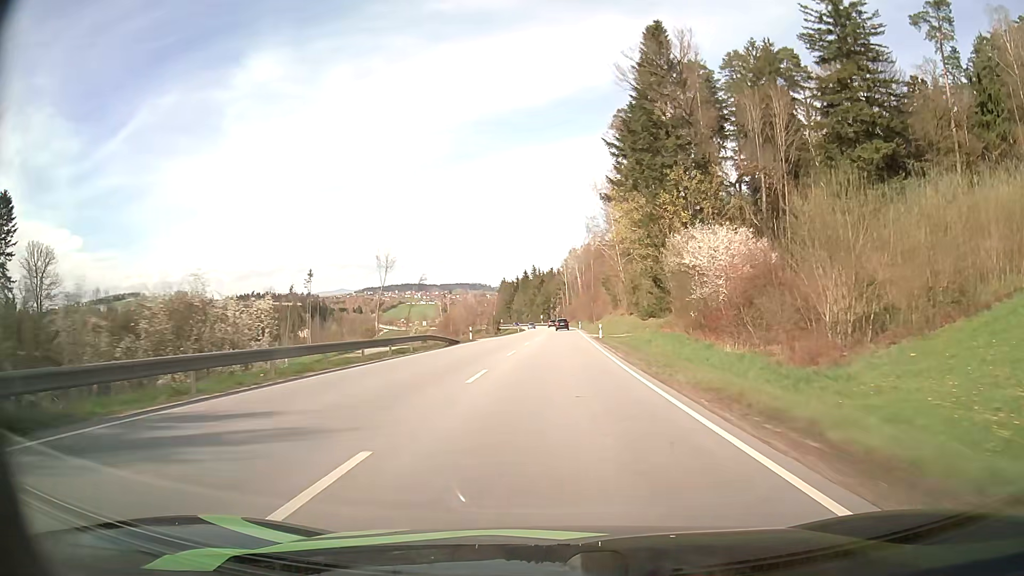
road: primary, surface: asphalt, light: Day
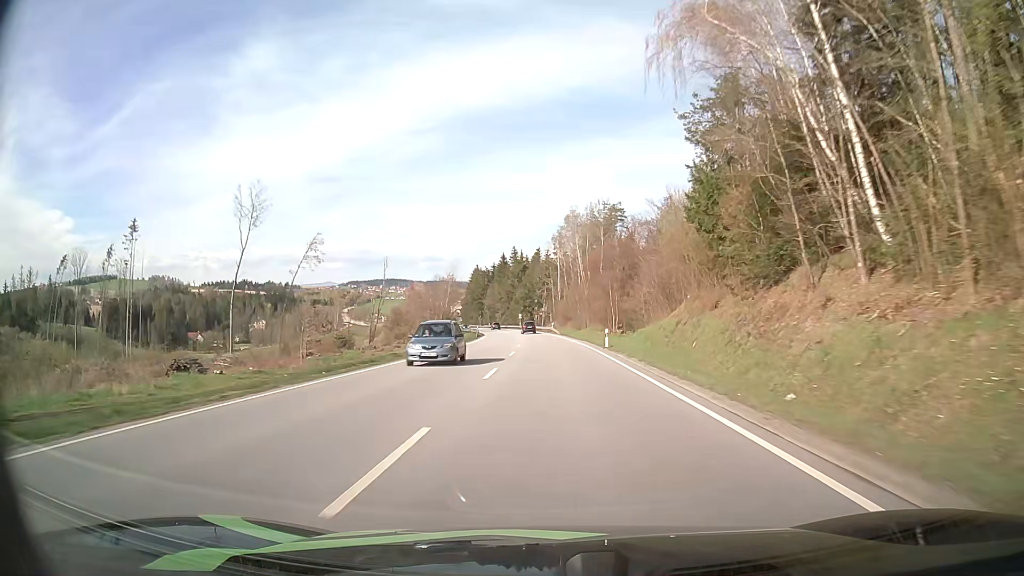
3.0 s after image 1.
(+1.0, +70.5) m; +1°
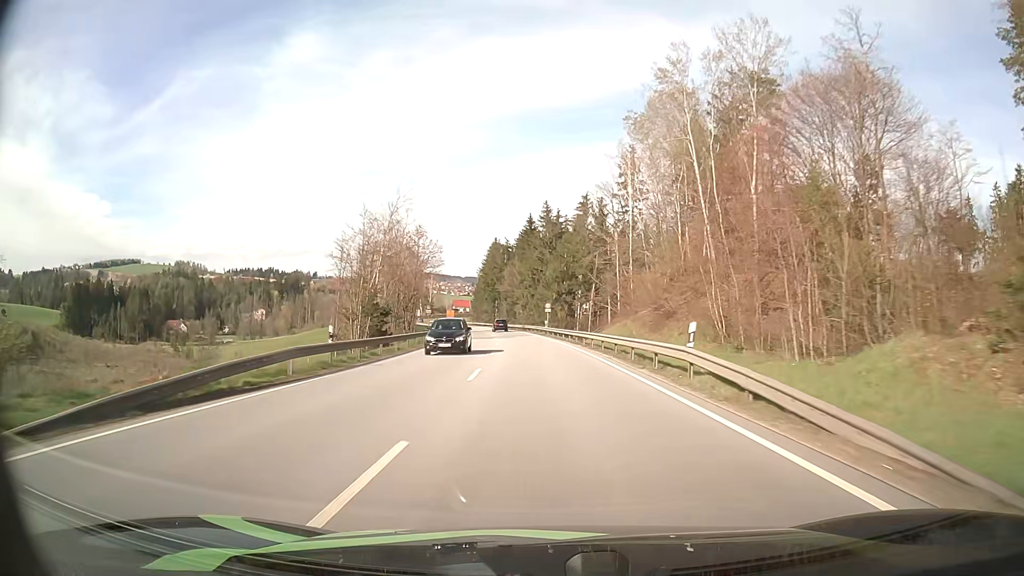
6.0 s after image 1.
(-1.4, +73.3) m; -3°
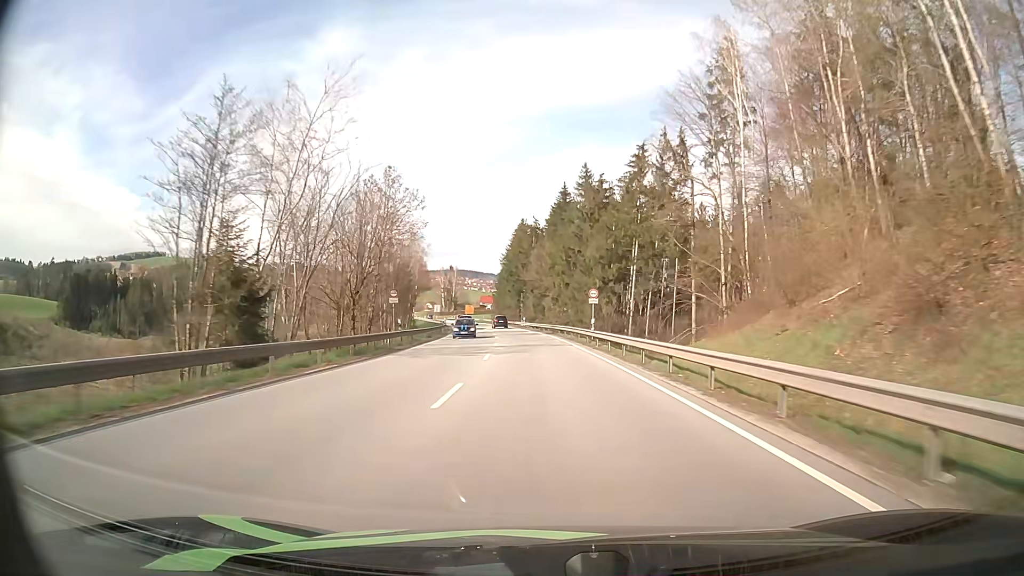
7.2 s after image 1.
(-0.8, +29.5) m; -3°
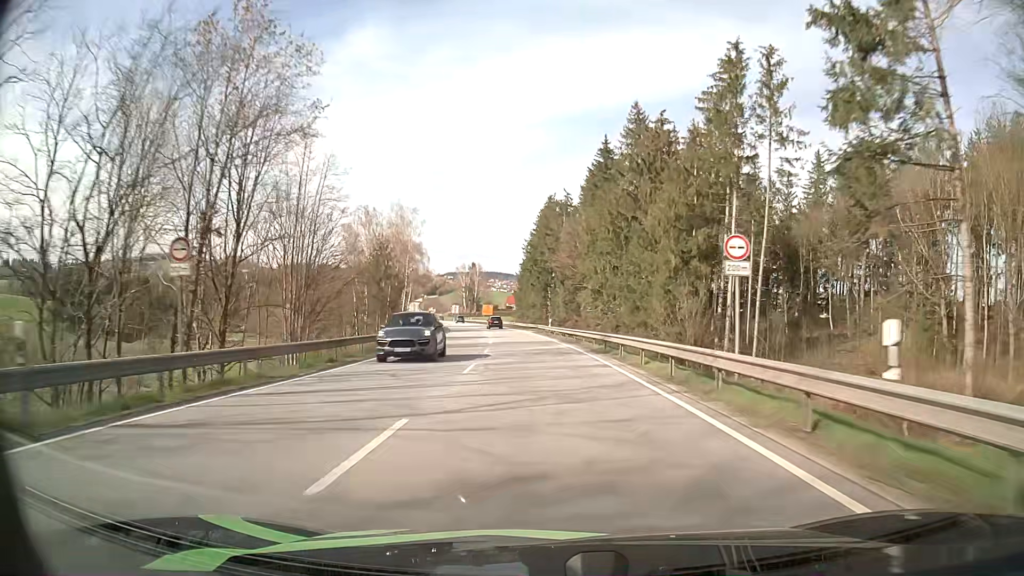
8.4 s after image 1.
(-0.5, +29.2) m; -3°
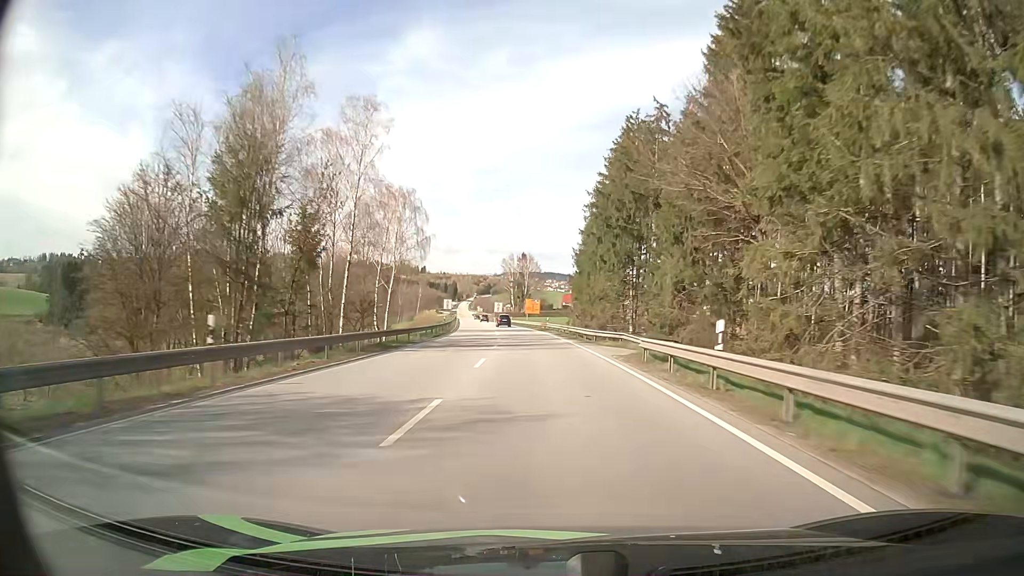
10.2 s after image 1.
(-1.8, +42.9) m; -5°
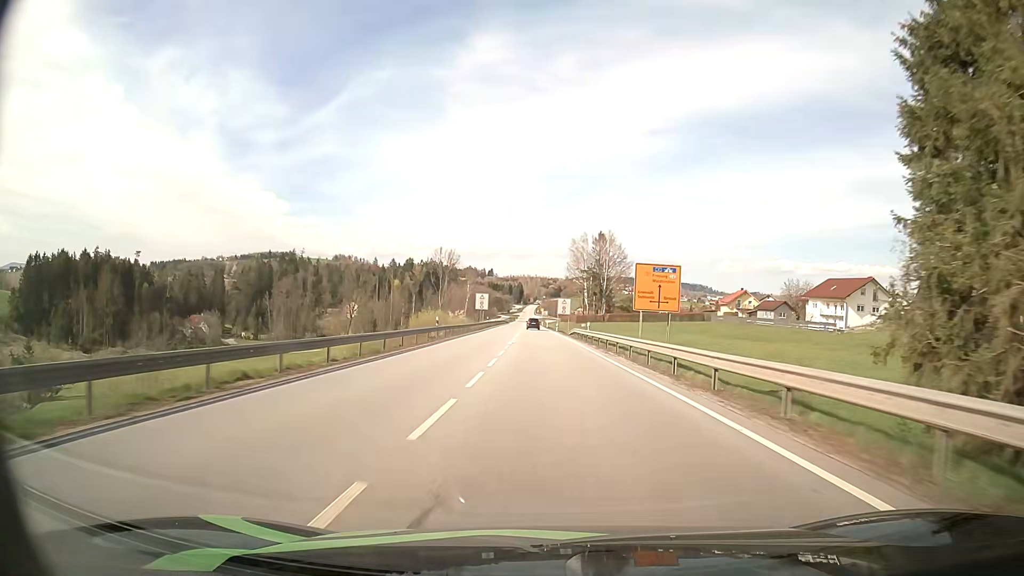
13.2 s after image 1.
(-4.2, +69.1) m; -6°
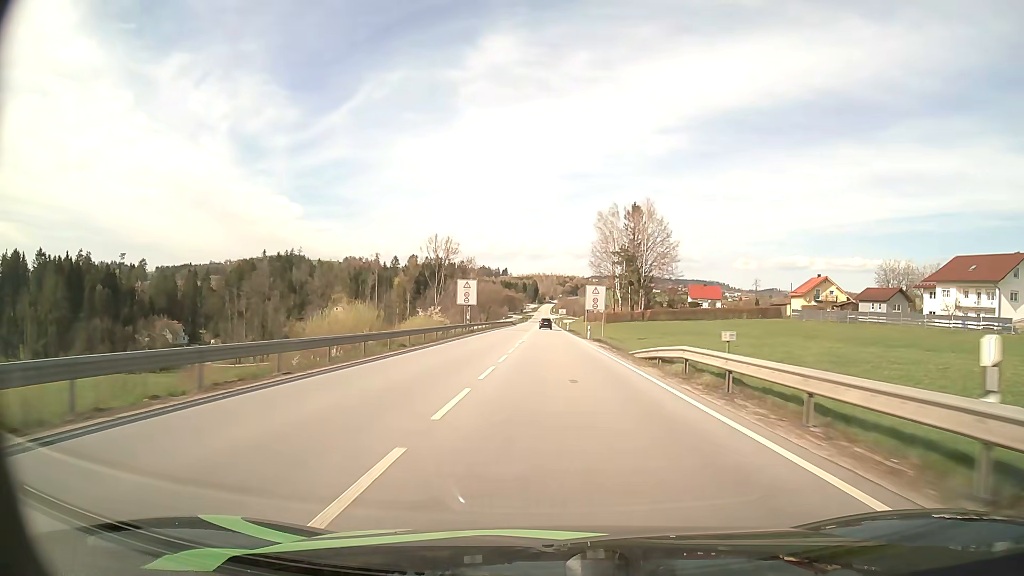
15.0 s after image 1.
(-0.6, +40.7) m; -1°
(0, +10) (0, +20) (0, +30) (0, +40) (0, +50) (0, +60) (0, +70) (0, +80) (0, +90) (0, +100) m
